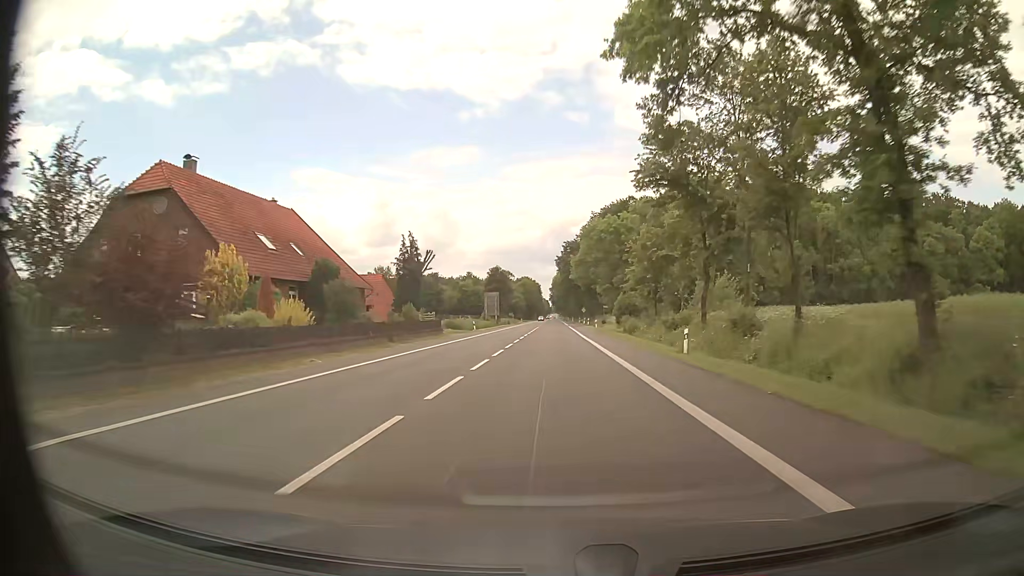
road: primary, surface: asphalt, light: Day
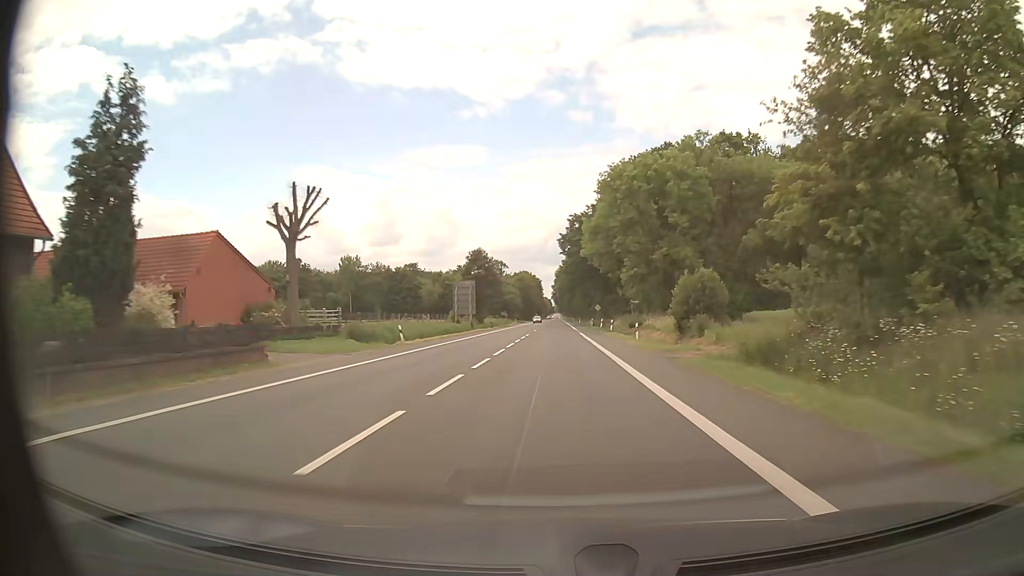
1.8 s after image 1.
(-0.1, +35.9) m; 0°
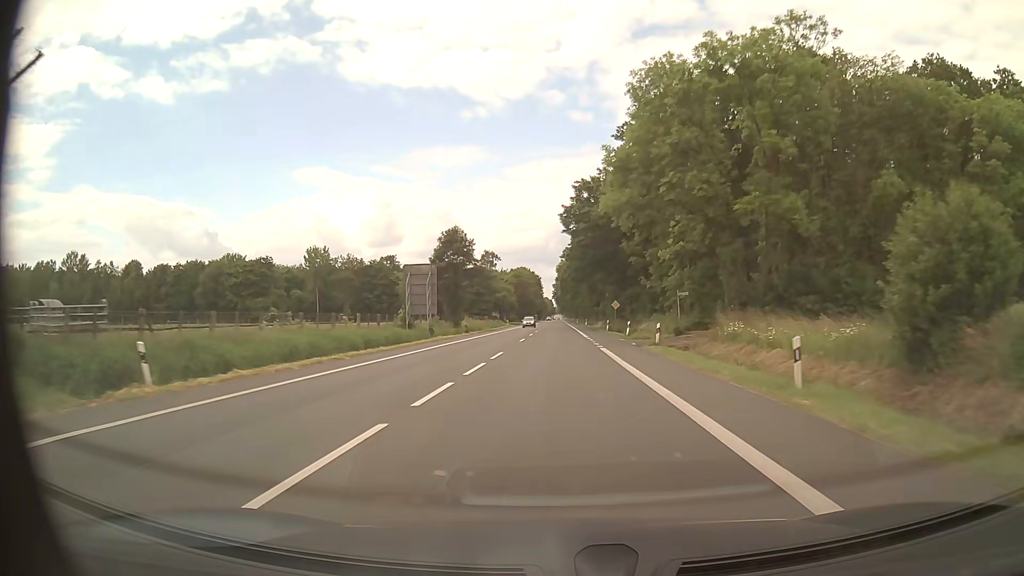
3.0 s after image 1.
(-0.3, +25.4) m; -1°
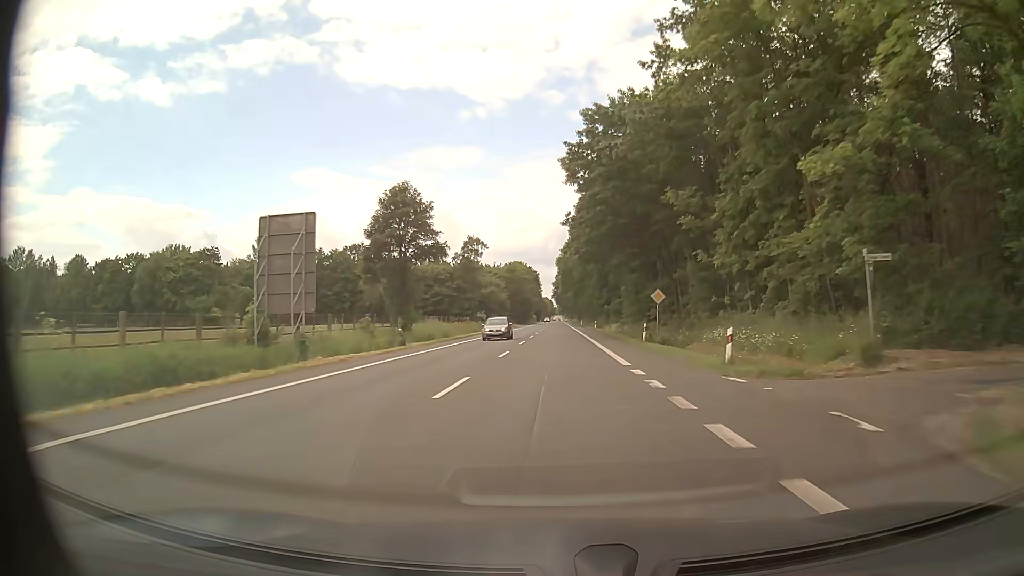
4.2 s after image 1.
(-0.1, +26.5) m; 0°
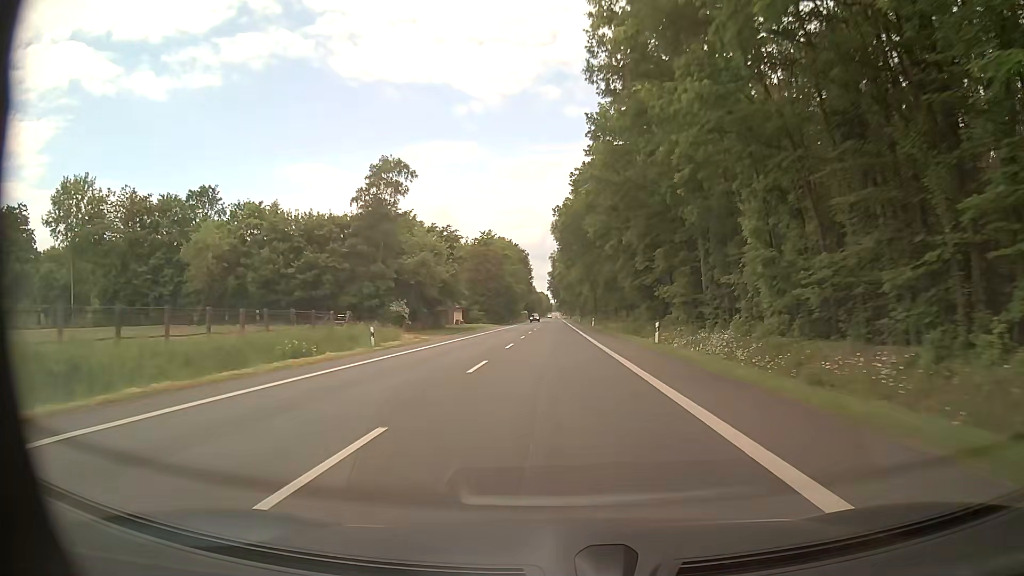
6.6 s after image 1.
(+0.2, +56.0) m; 0°
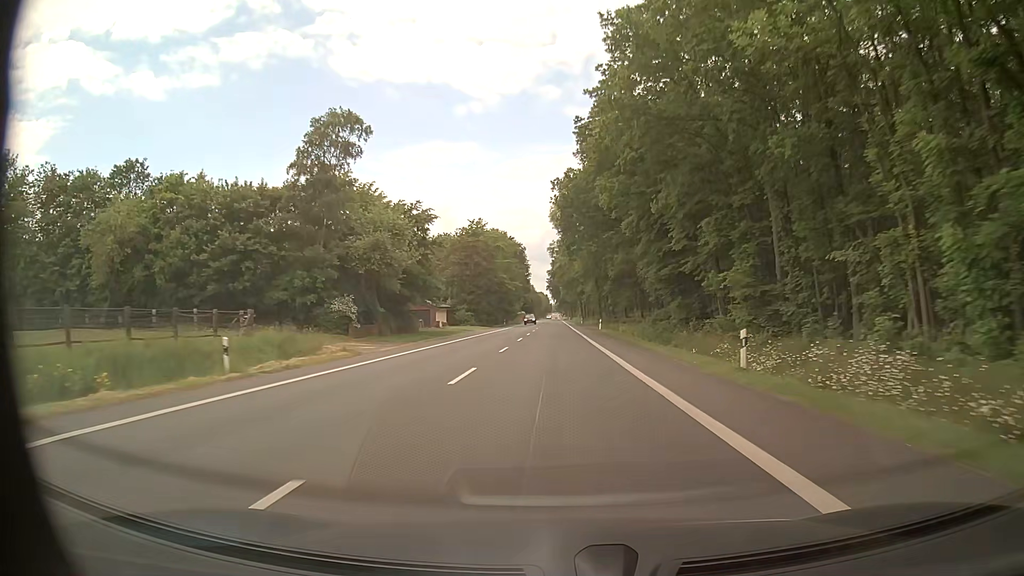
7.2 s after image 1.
(0.0, +14.6) m; 0°
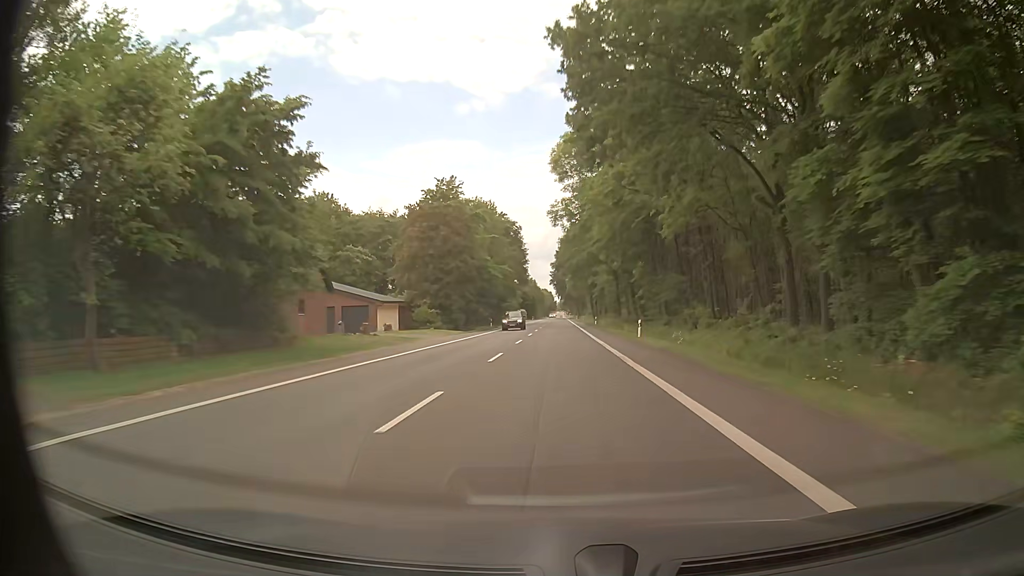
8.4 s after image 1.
(-0.2, +29.9) m; -1°
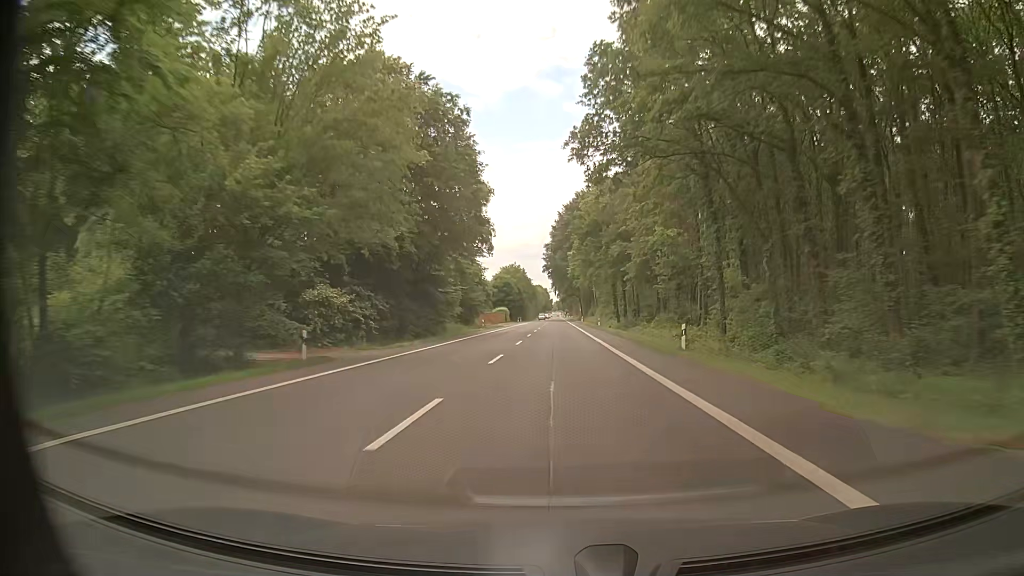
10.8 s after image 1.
(0.0, +61.2) m; 0°
(0, +10) (0, +20) (0, +30) (0, +40) (0, +50) (0, +60) (0, +70) (0, +80) (0, +90) (0, +100) m
